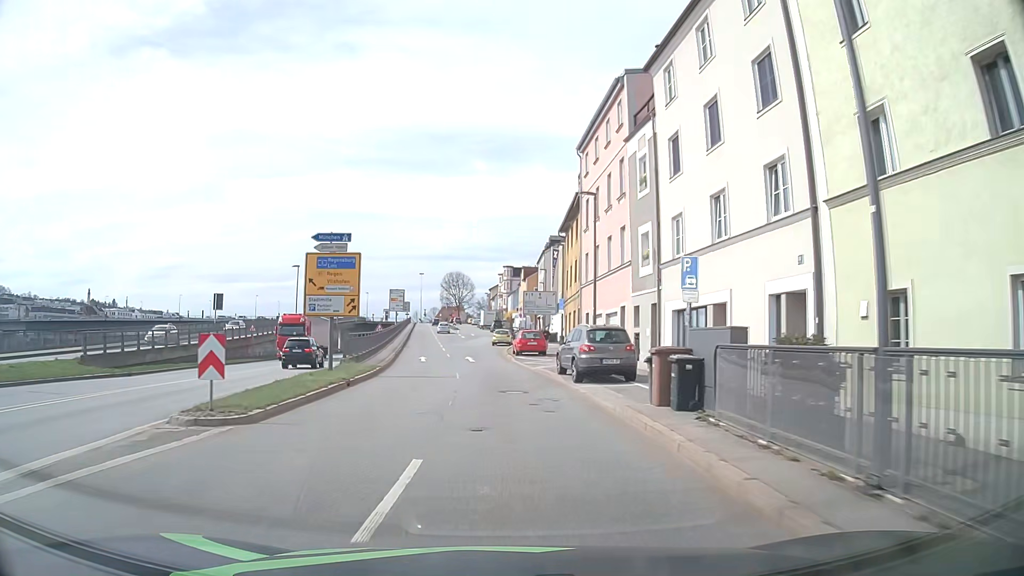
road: primary_link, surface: asphalt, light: Day
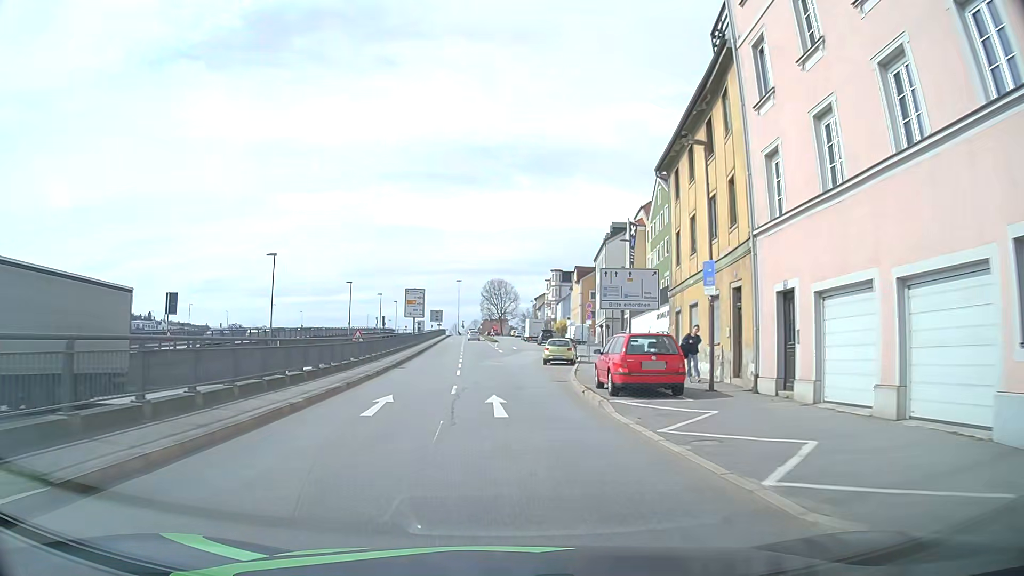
(-0.8, +22.5) m; -4°
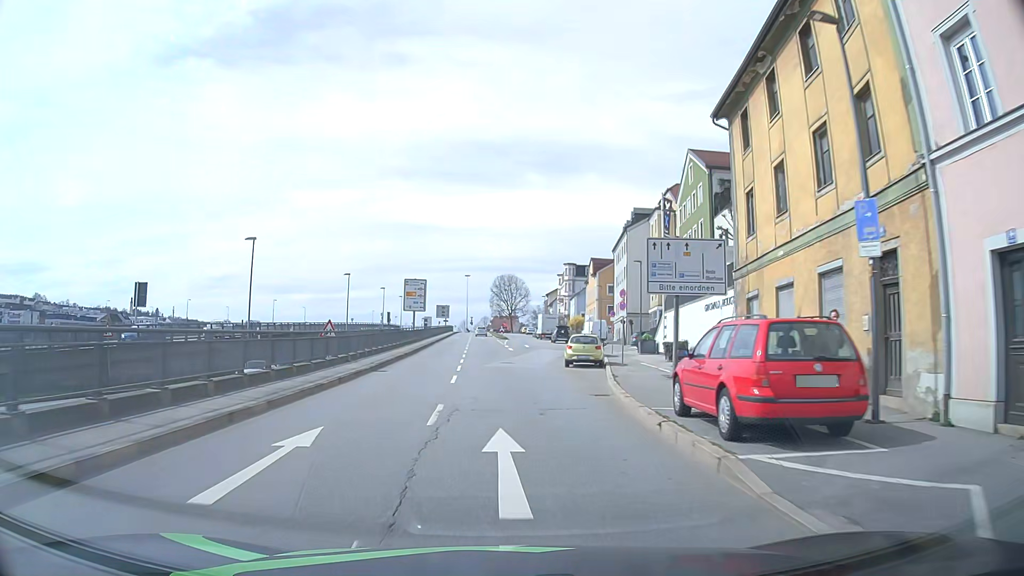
(-0.1, +7.6) m; -2°
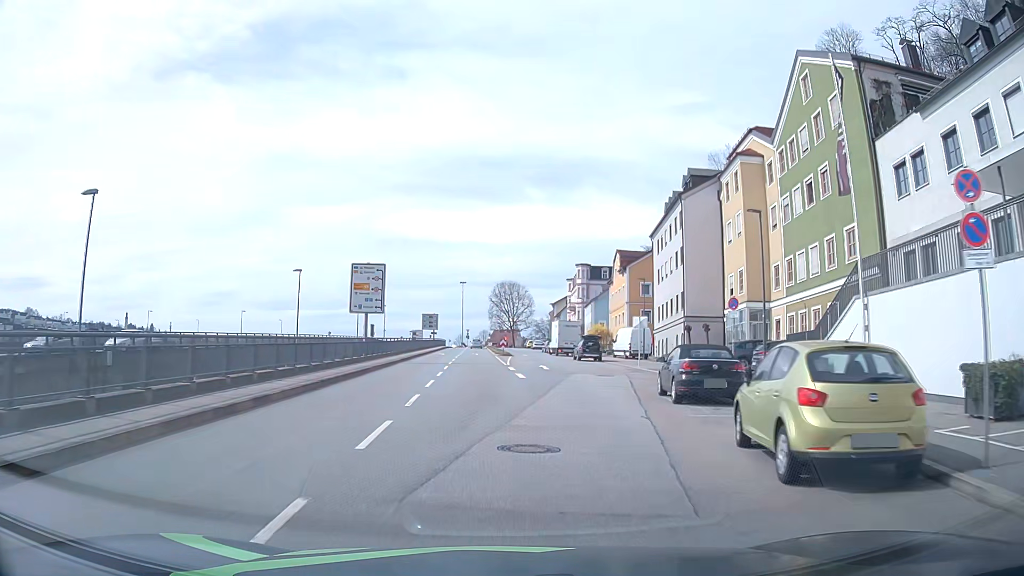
(-0.1, +23.1) m; 0°
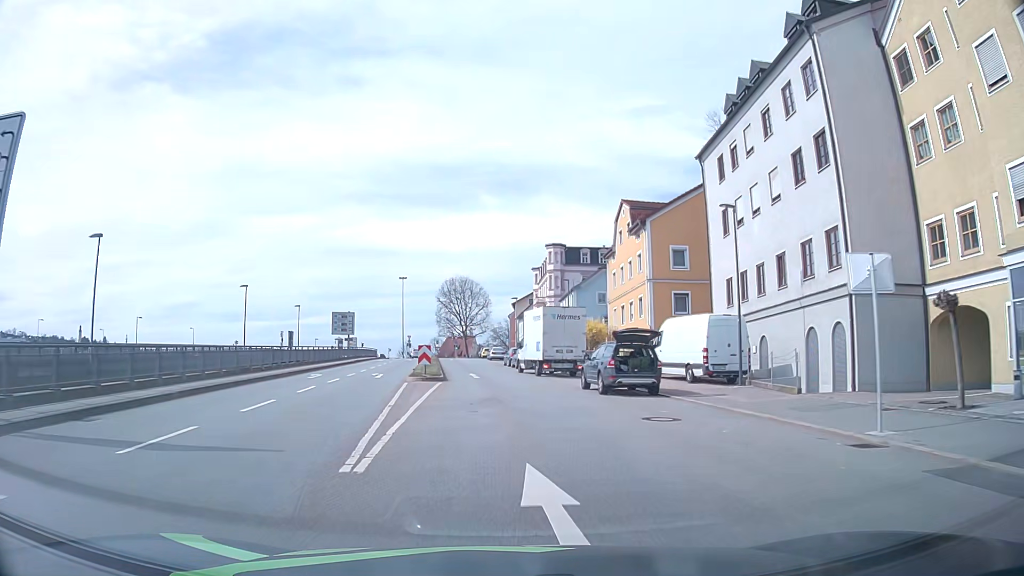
(+1.1, +30.6) m; +4°
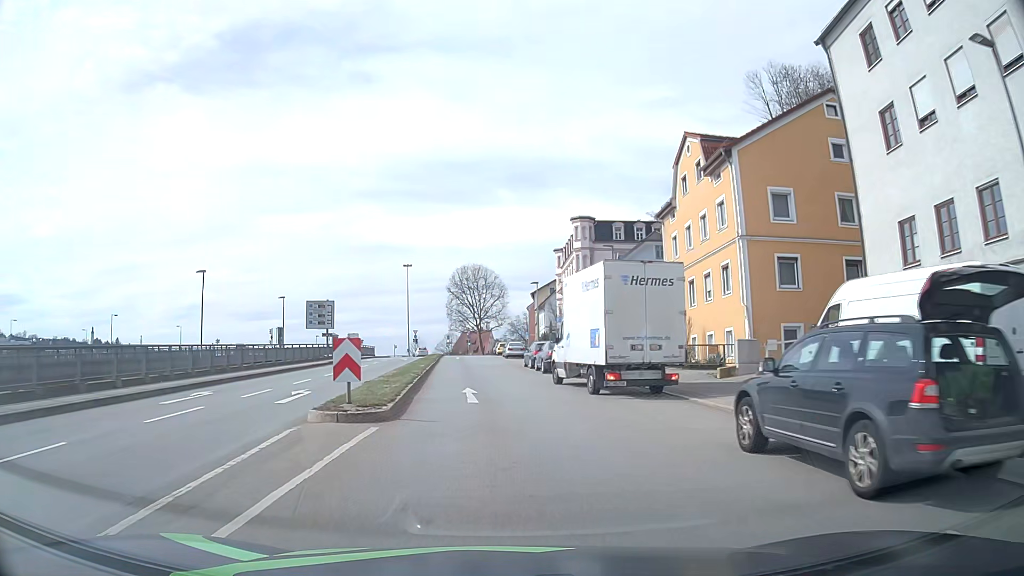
(-0.1, +15.0) m; -2°
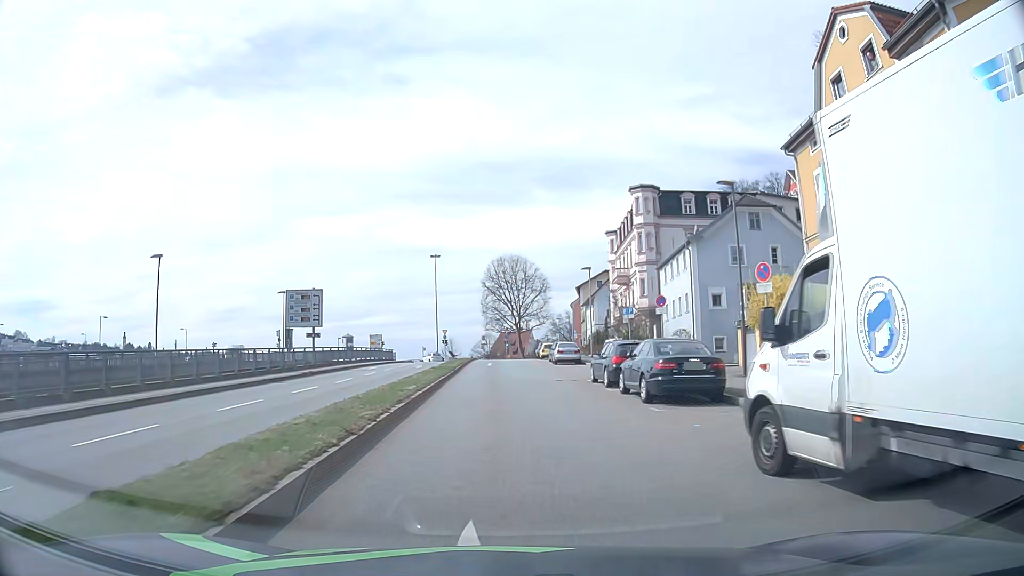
(-0.4, +14.9) m; -3°
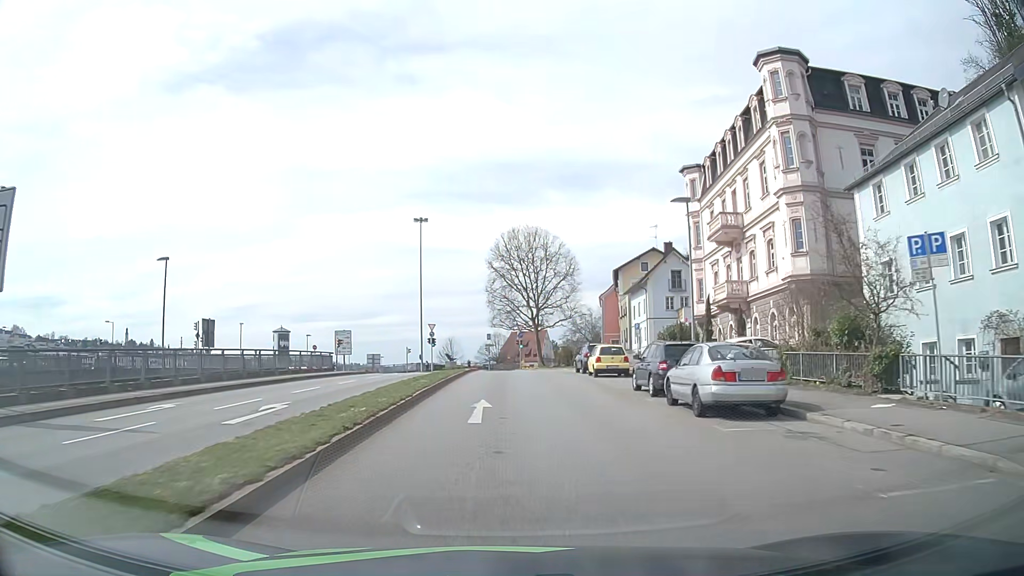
(-0.5, +30.2) m; -2°
(0, +10) (0, +20) (0, +30) (0, +40) (0, +50) (-1, +60) (-4, +69) (-11, +76) (-20, +80) (-30, +81) m
